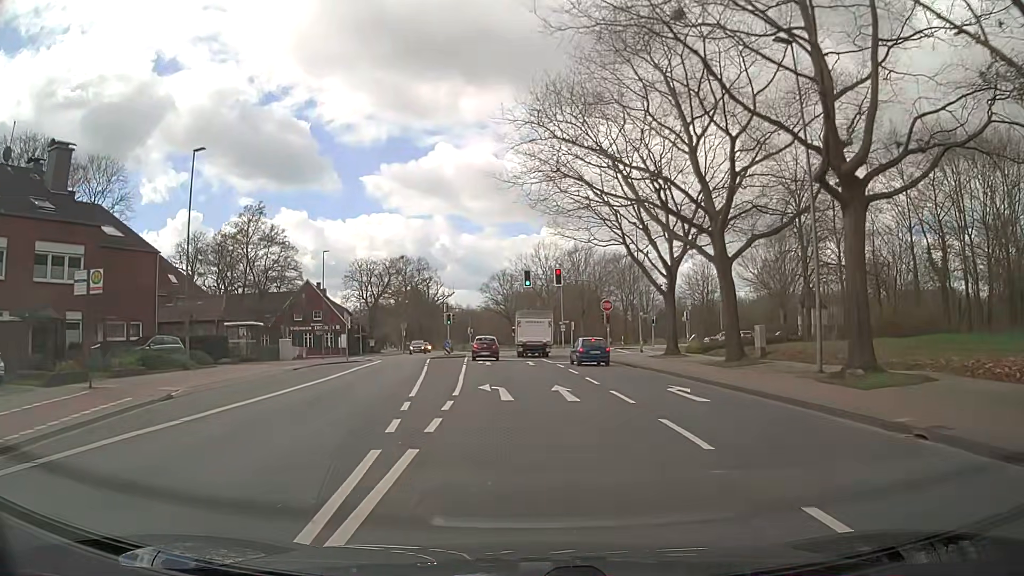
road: secondary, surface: asphalt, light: Day
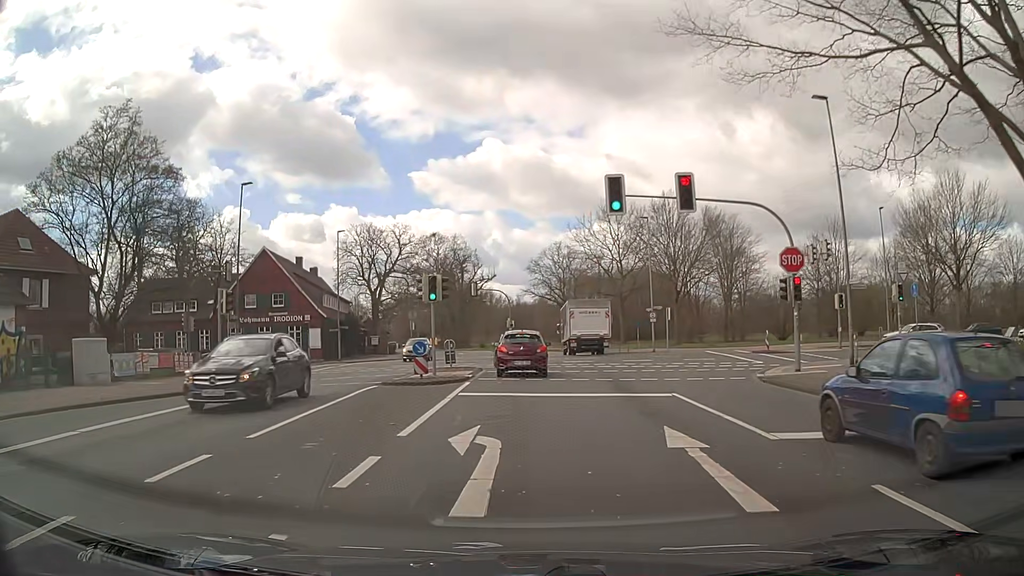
(-1.9, +29.0) m; -7°
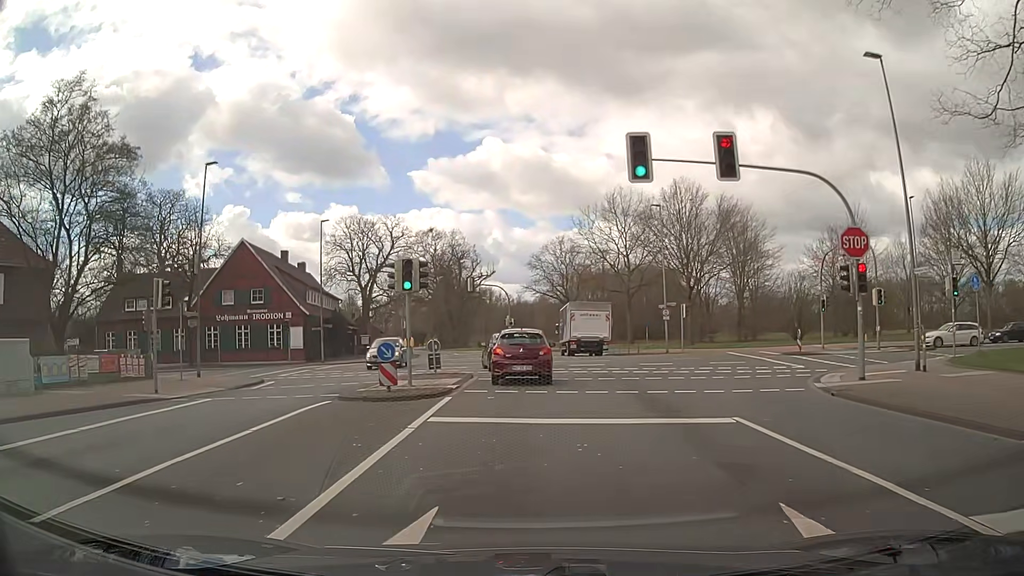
(0.0, +4.6) m; 0°
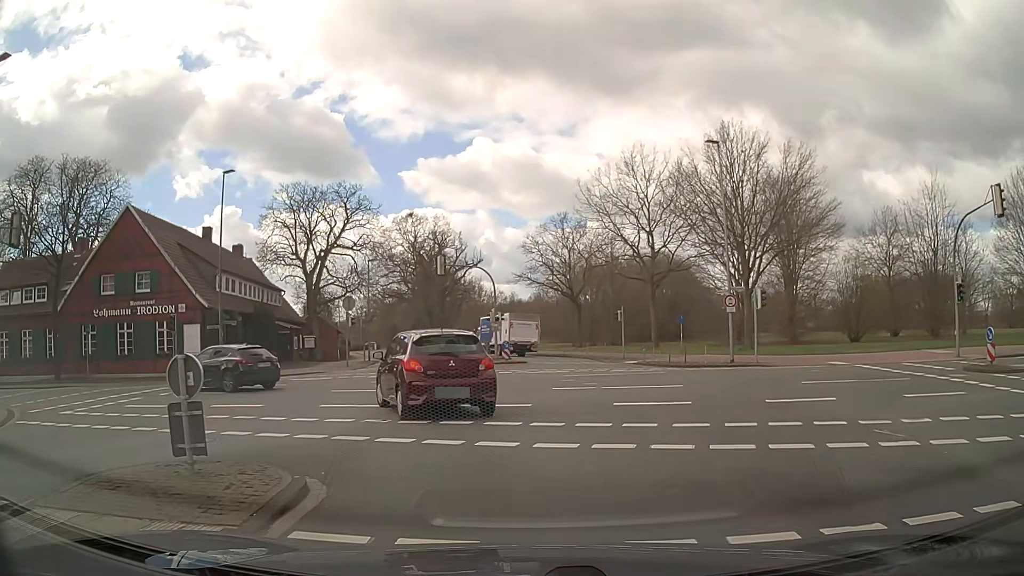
(+0.1, +15.8) m; 0°
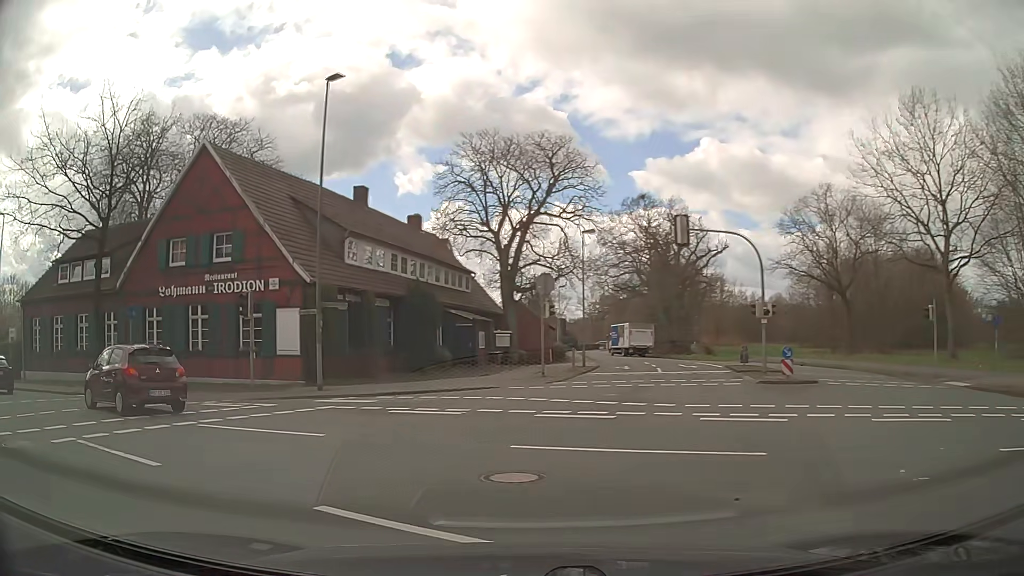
(-1.3, +13.9) m; -20°
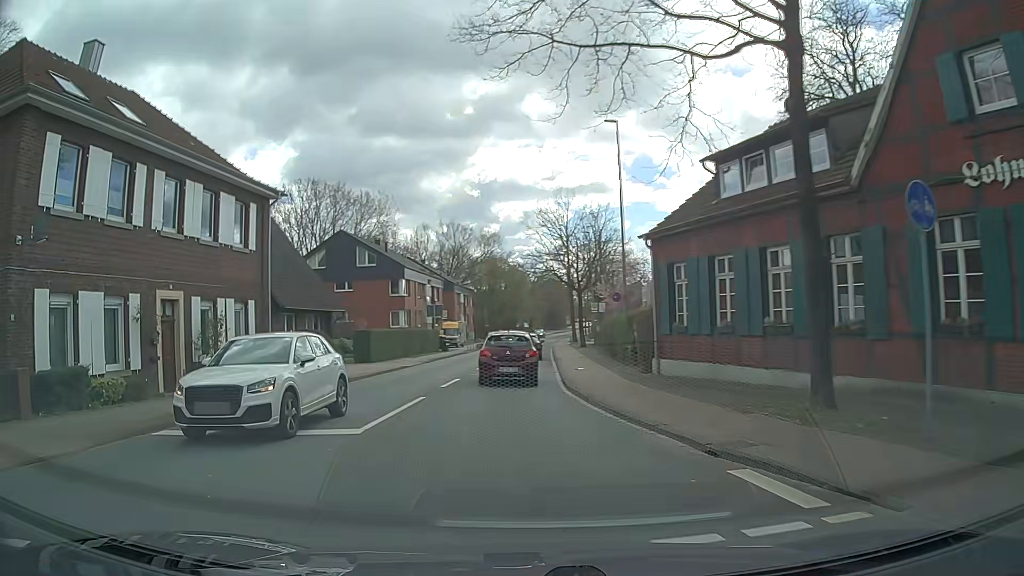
(-9.1, +15.1) m; -61°
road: tertiary
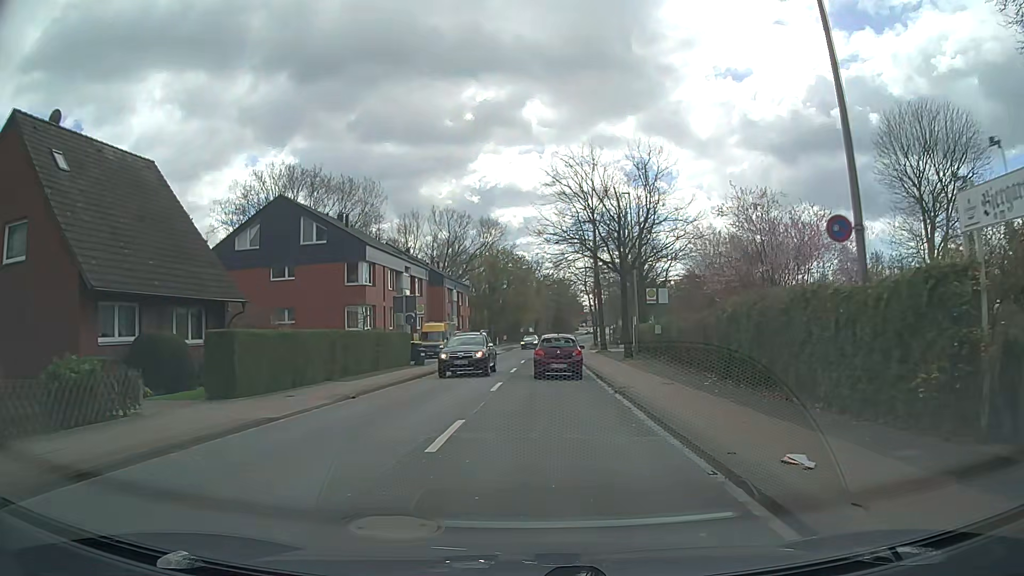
(-0.8, +19.1) m; 0°
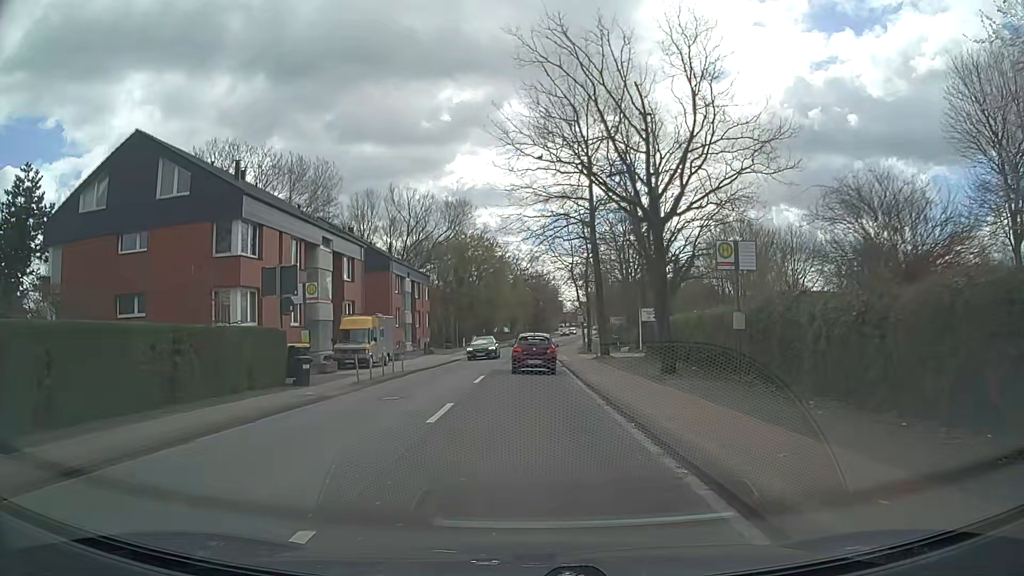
(+0.5, +16.3) m; +2°
(0, +10) (0, +20) (0, +30) (0, +40) (0, +50) (+1, +60) (+2, +70) (+3, +80) (+4, +90) (+5, +100) m
